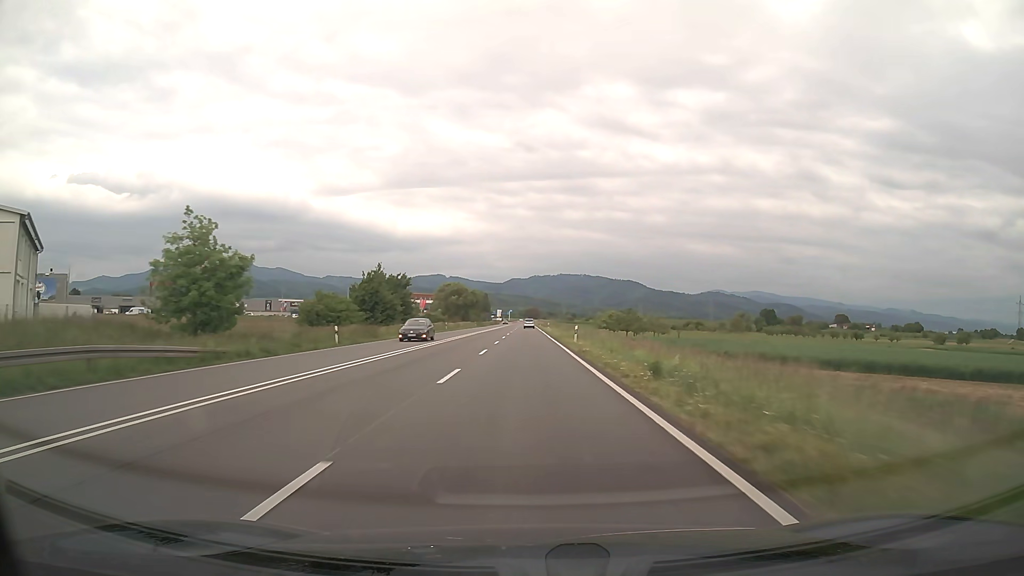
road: trunk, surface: asphalt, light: Day
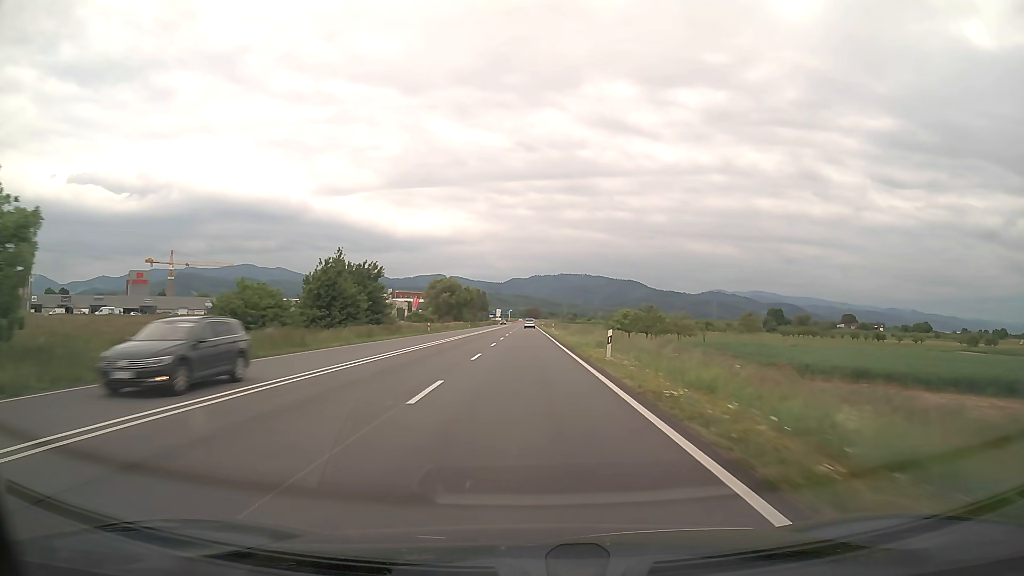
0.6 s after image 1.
(0.0, +15.5) m; 0°
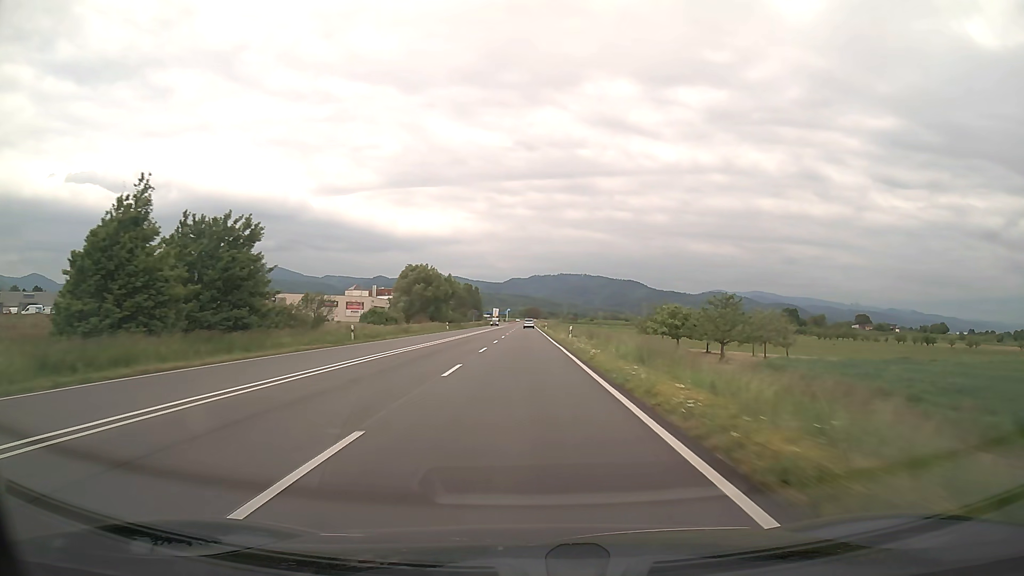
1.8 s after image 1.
(0.0, +31.0) m; 0°
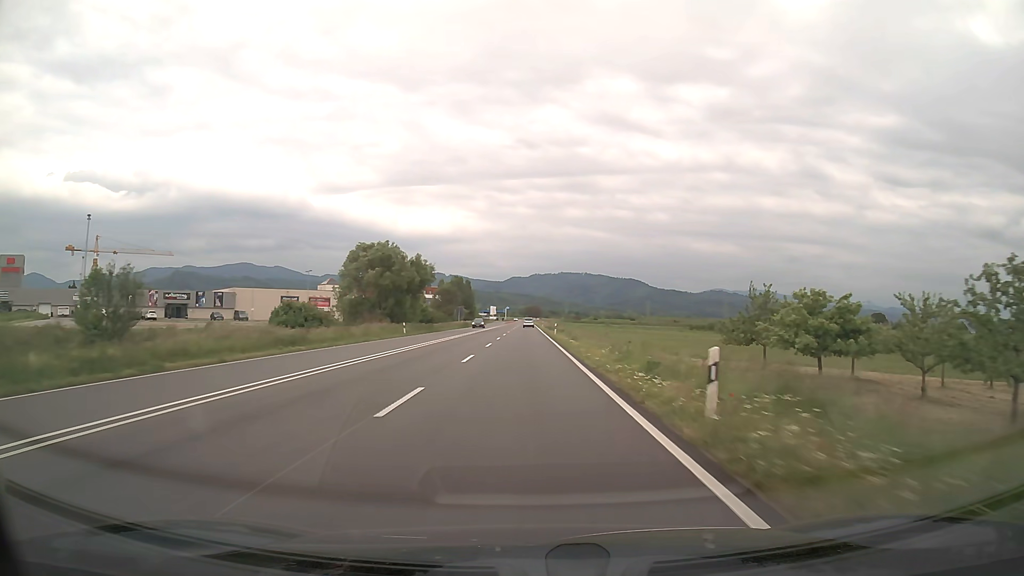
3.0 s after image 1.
(0.0, +30.9) m; 0°
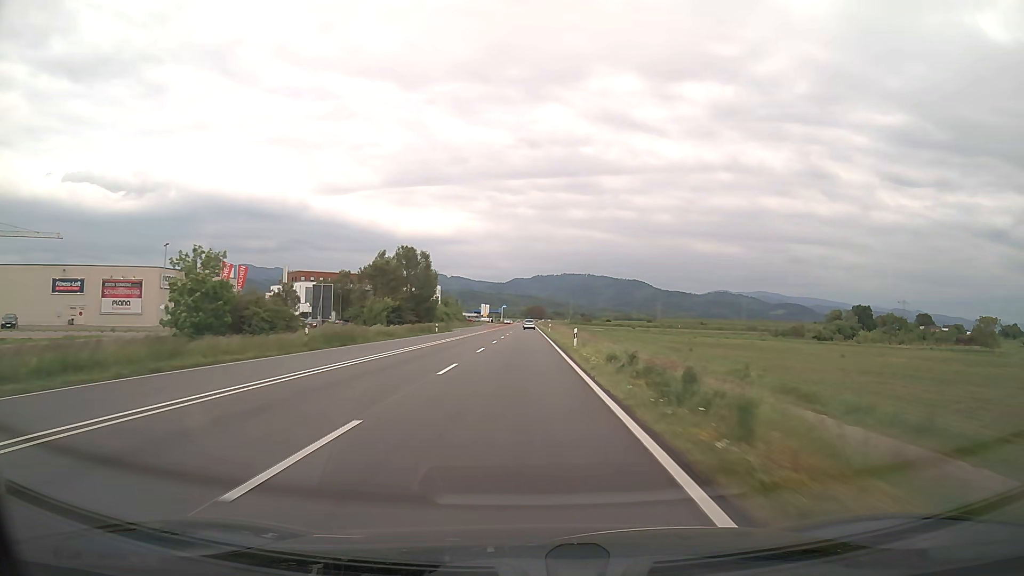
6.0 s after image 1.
(0.0, +76.9) m; 0°
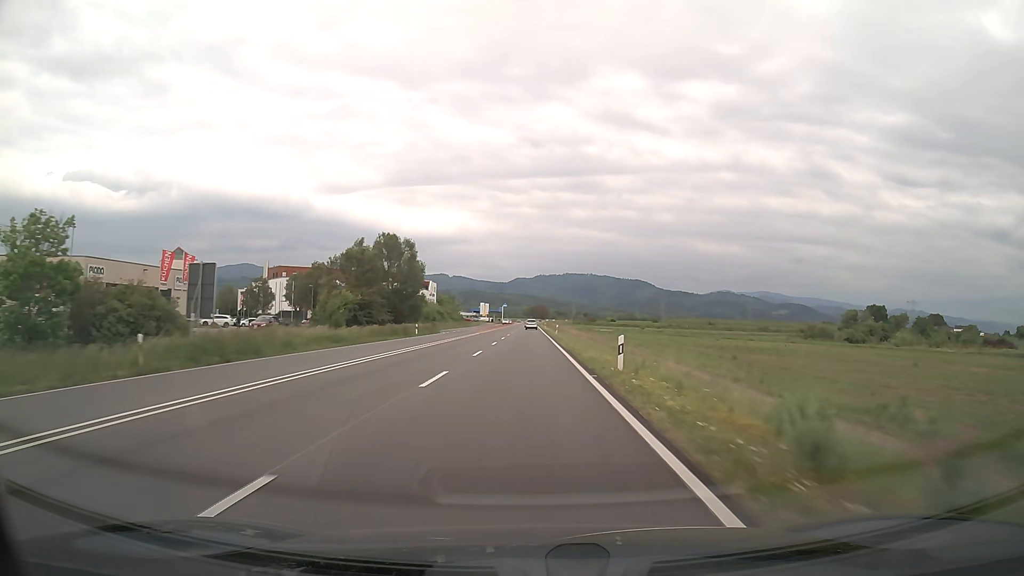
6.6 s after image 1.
(0.0, +15.3) m; 0°
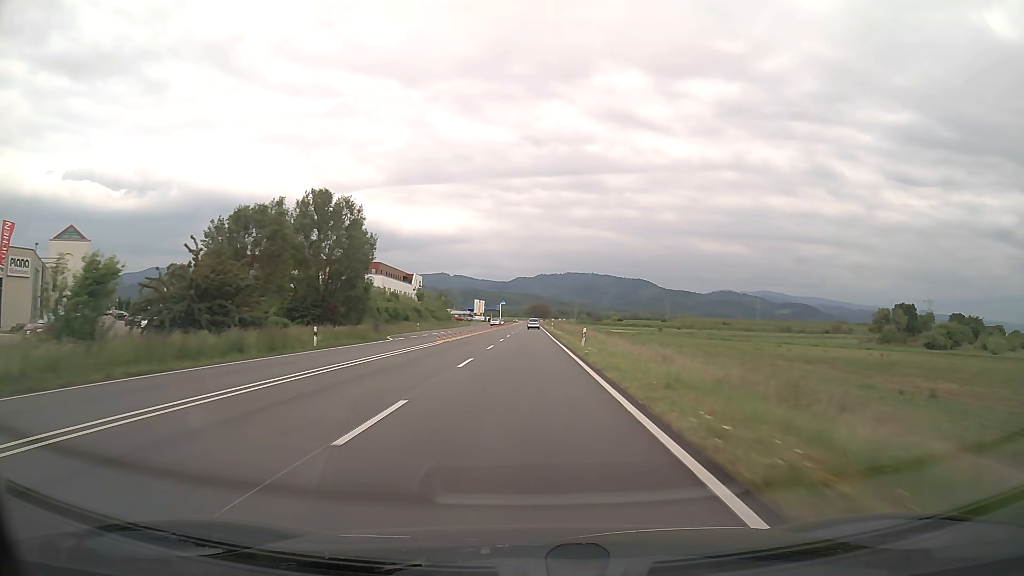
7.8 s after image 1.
(0.0, +30.7) m; 0°
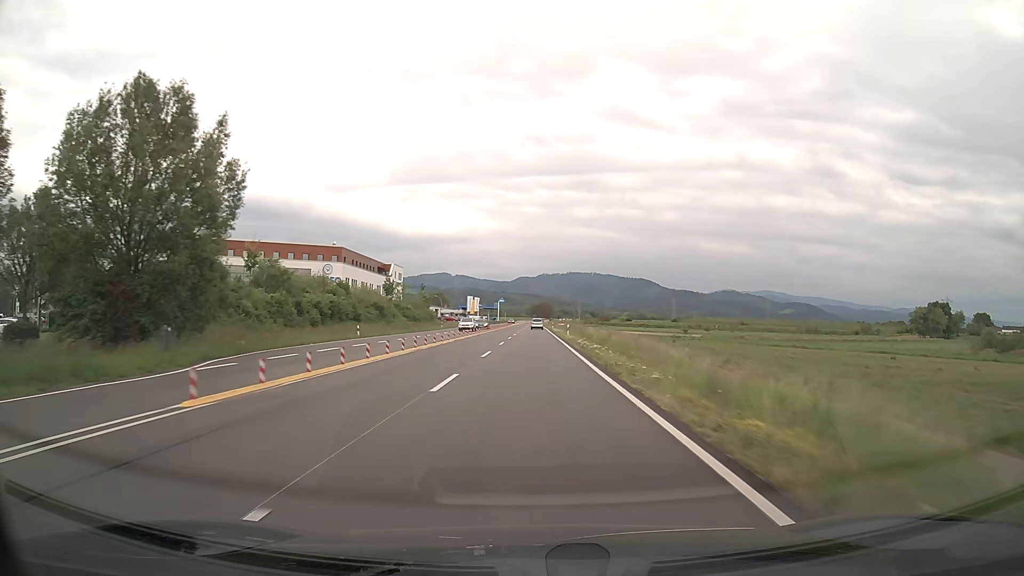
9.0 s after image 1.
(0.0, +30.7) m; 0°
(0, +10) (0, +20) (0, +30) (0, +40) (0, +50) (0, +60) (0, +70) (0, +80) (0, +90) (0, +100) m
